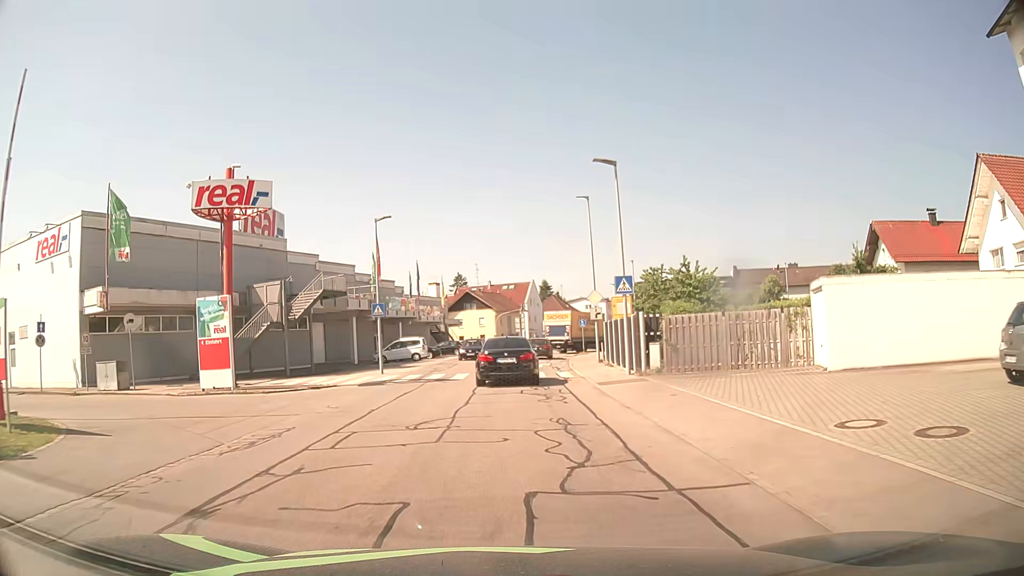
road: unclassified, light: Day
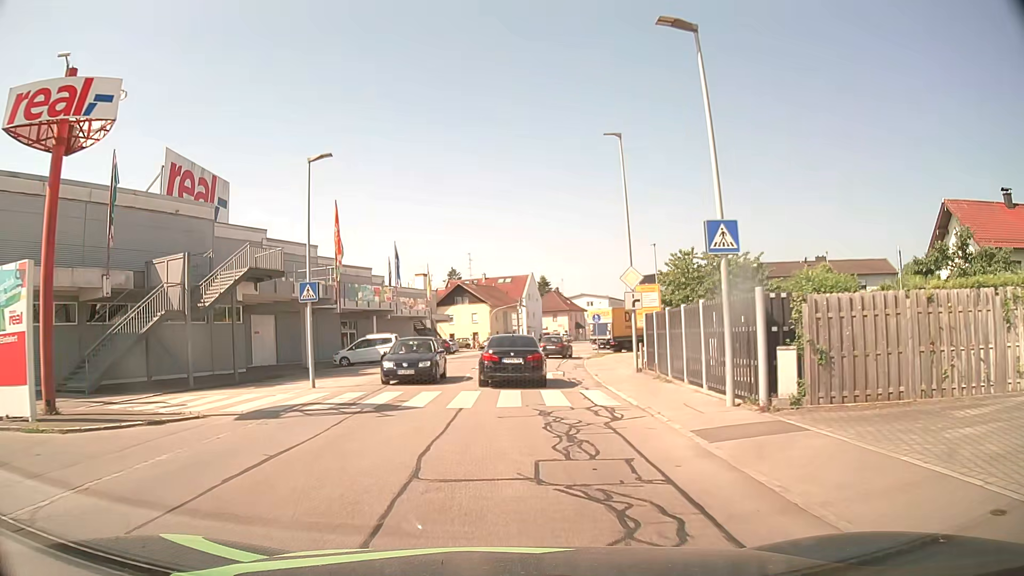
(+0.1, +10.6) m; +1°
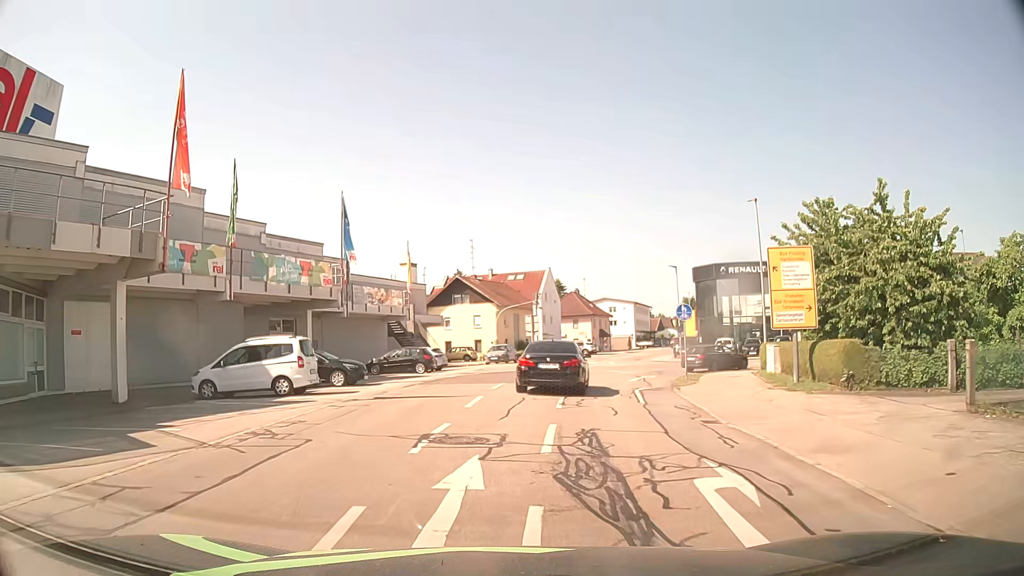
(-0.1, +19.8) m; -1°
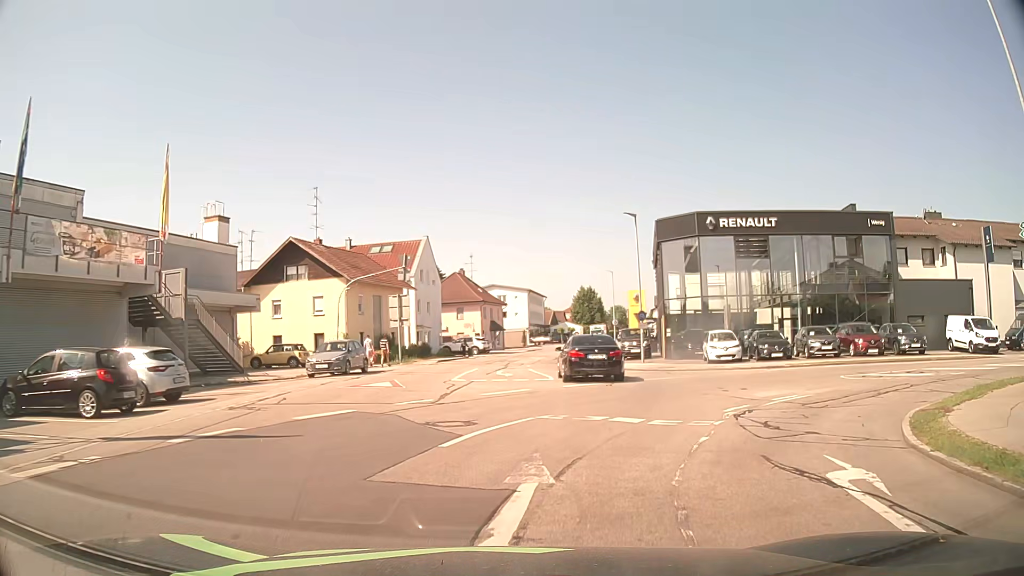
(+1.1, +23.4) m; +9°
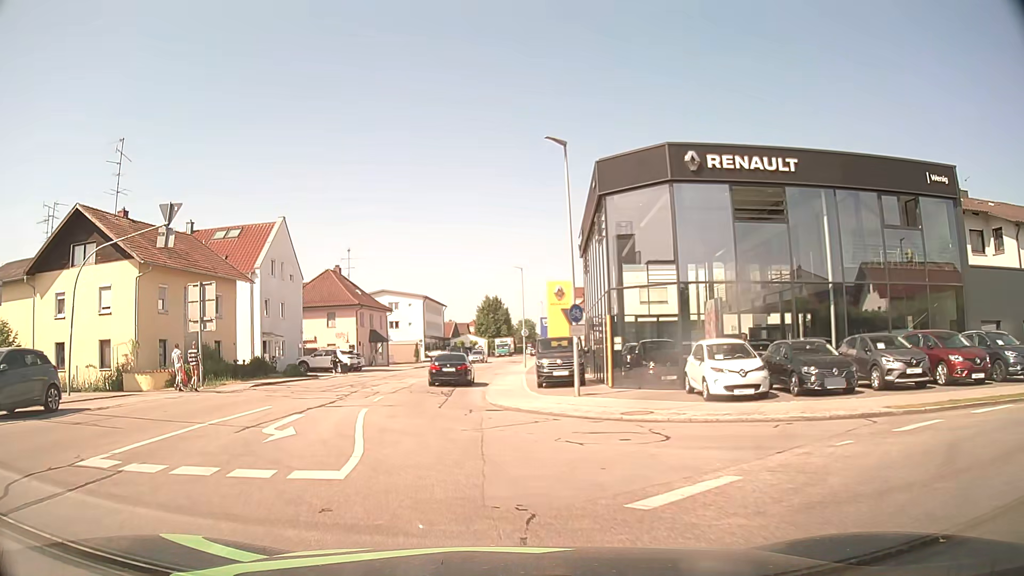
(+2.3, +15.5) m; +8°
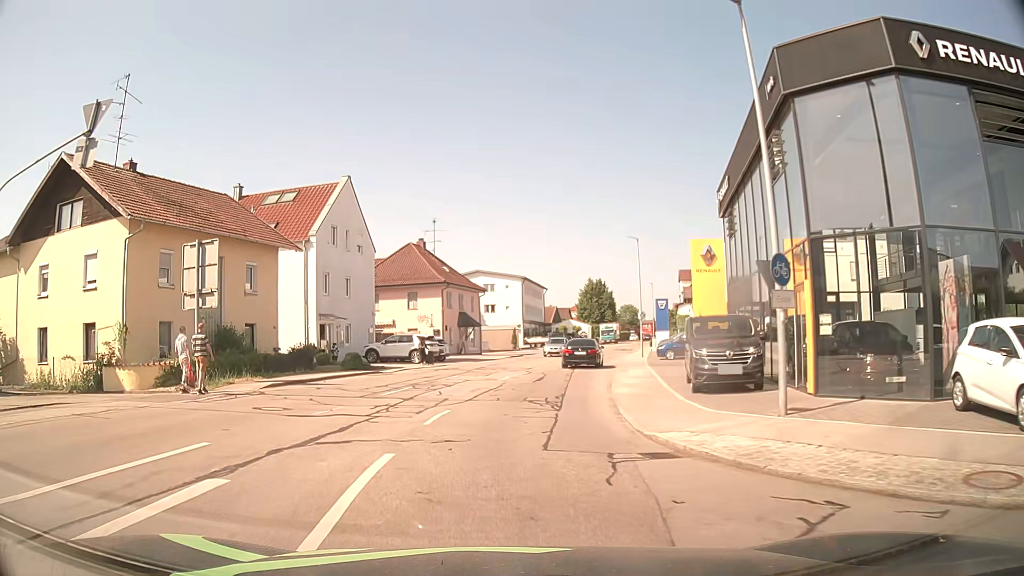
(-0.6, +9.2) m; -7°
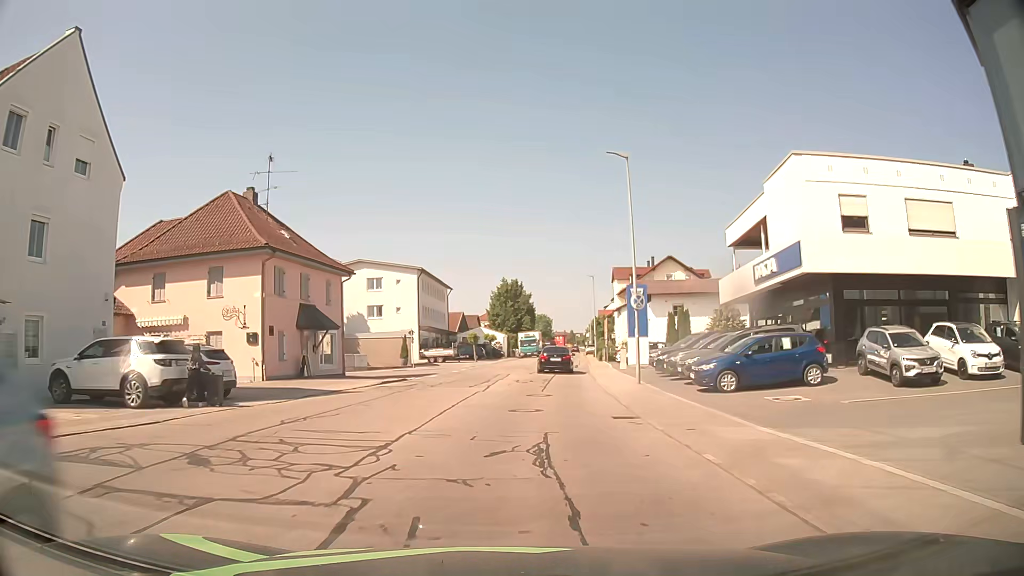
(+1.1, +23.8) m; +8°
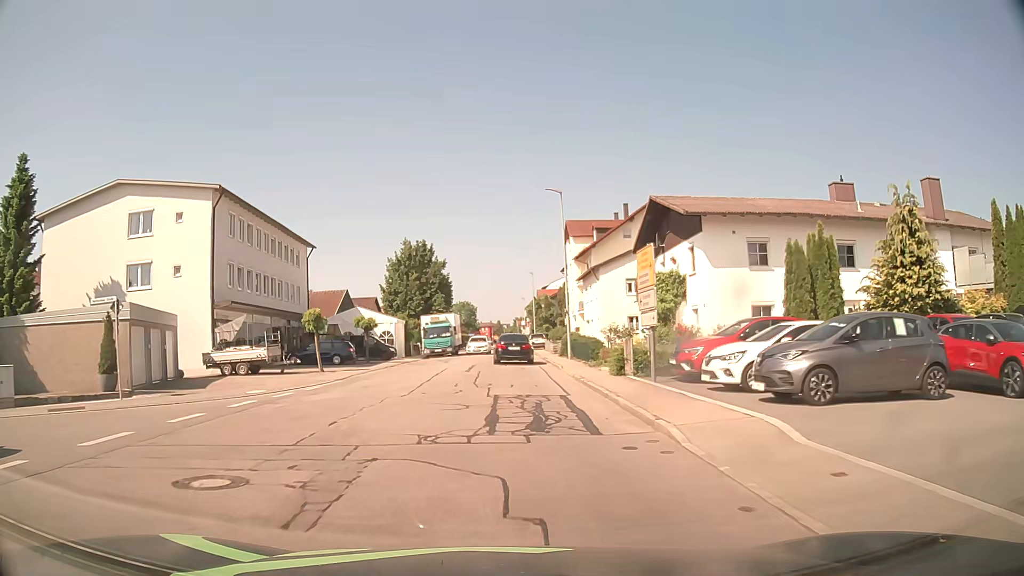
(+2.2, +35.4) m; +6°
(0, +10) (0, +20) (0, +30) (0, +40) (0, +50) (-1, +60) (-1, +70) (-1, +80) (-1, +90) (-1, +100) m
